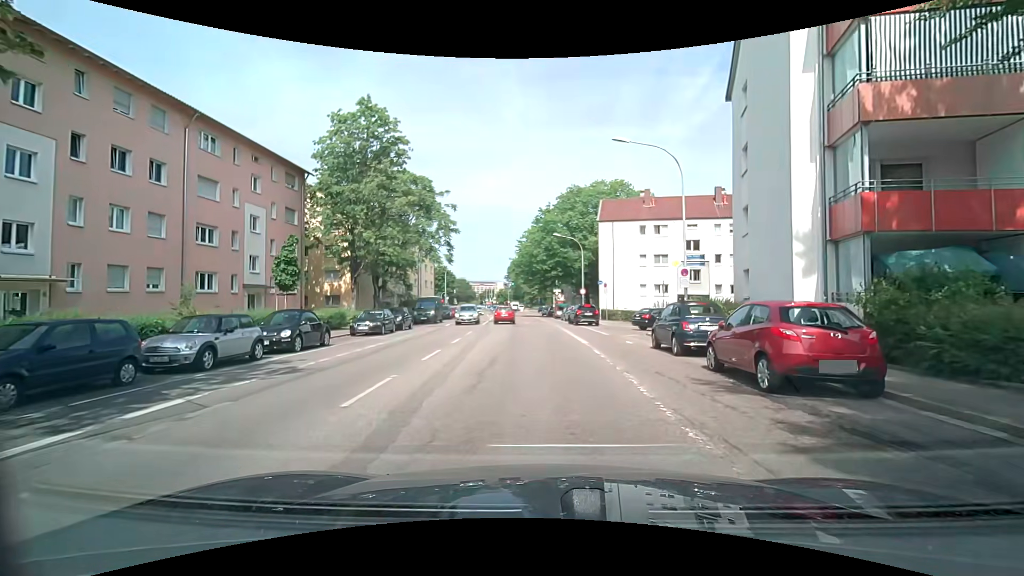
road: residential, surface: asphalt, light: Day
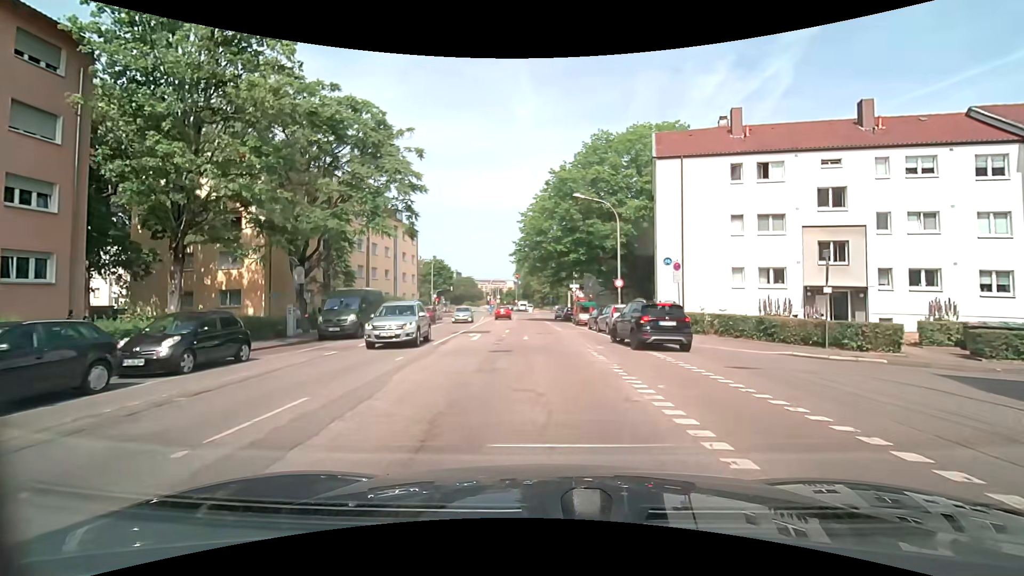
(-0.4, +20.6) m; -2°
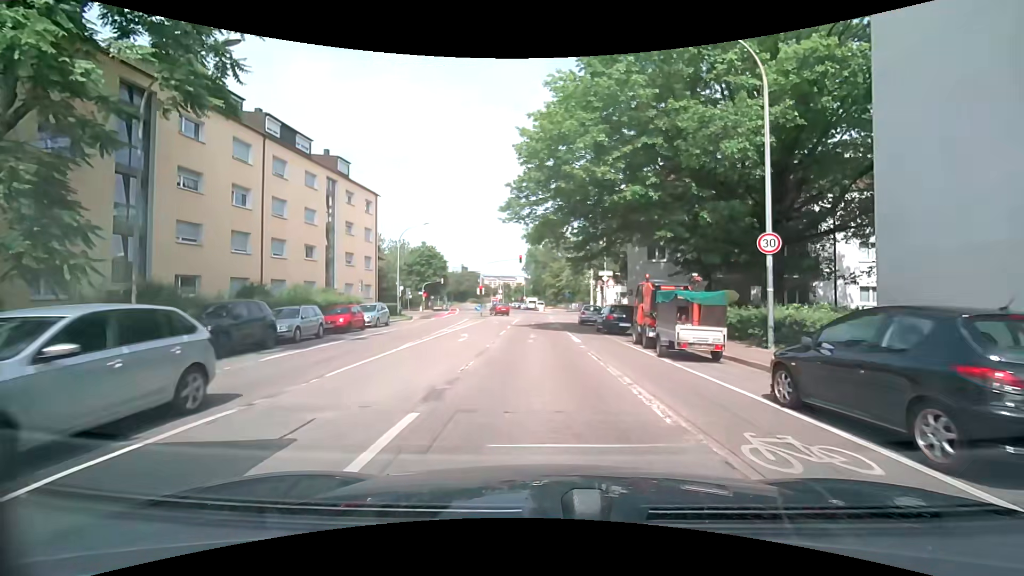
(-0.4, +23.1) m; -1°
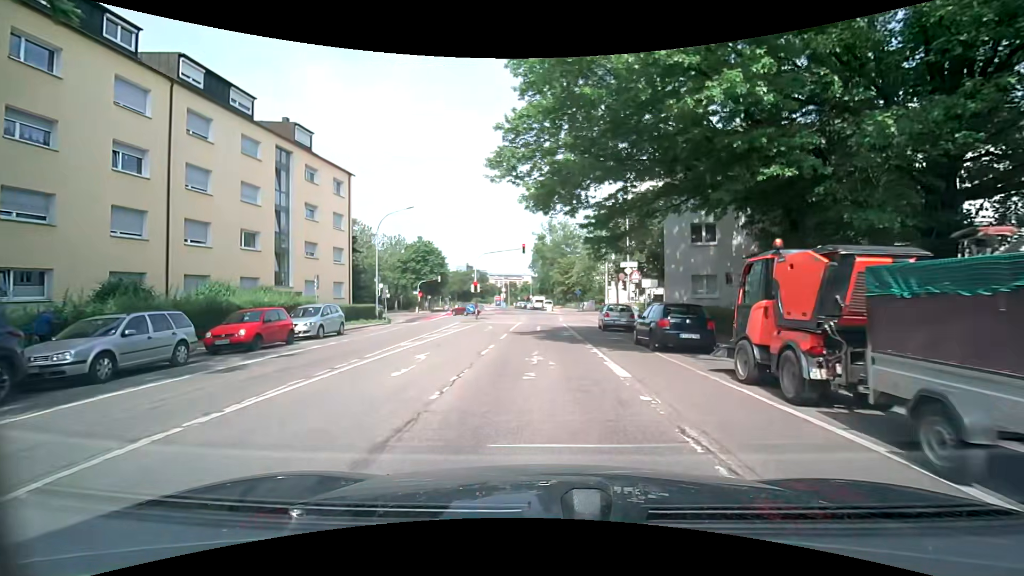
(-0.1, +8.8) m; -1°
(0, +10) (0, +20) (0, +30) (0, +40) (0, +50) (0, +60) (-1, +70) (-2, +80) (-4, +90) (-6, +100) m
